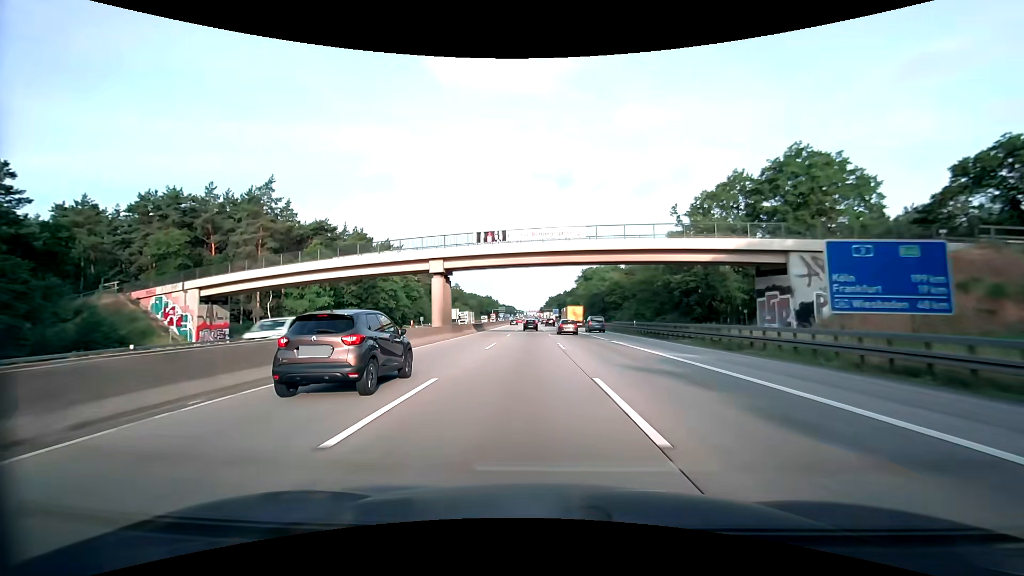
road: motorway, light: Day
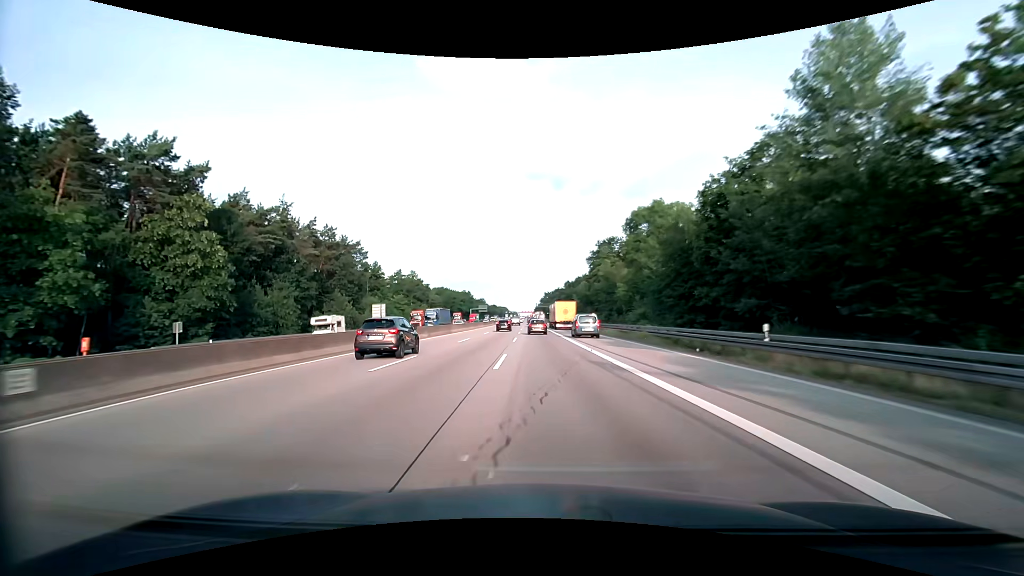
(+0.7, +81.6) m; +1°
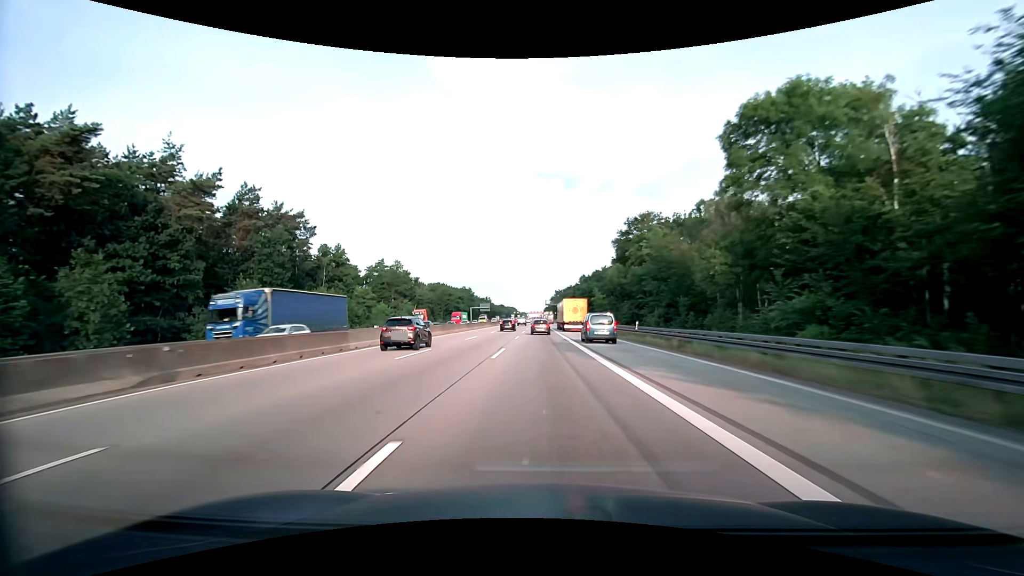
(-0.3, +32.3) m; -1°
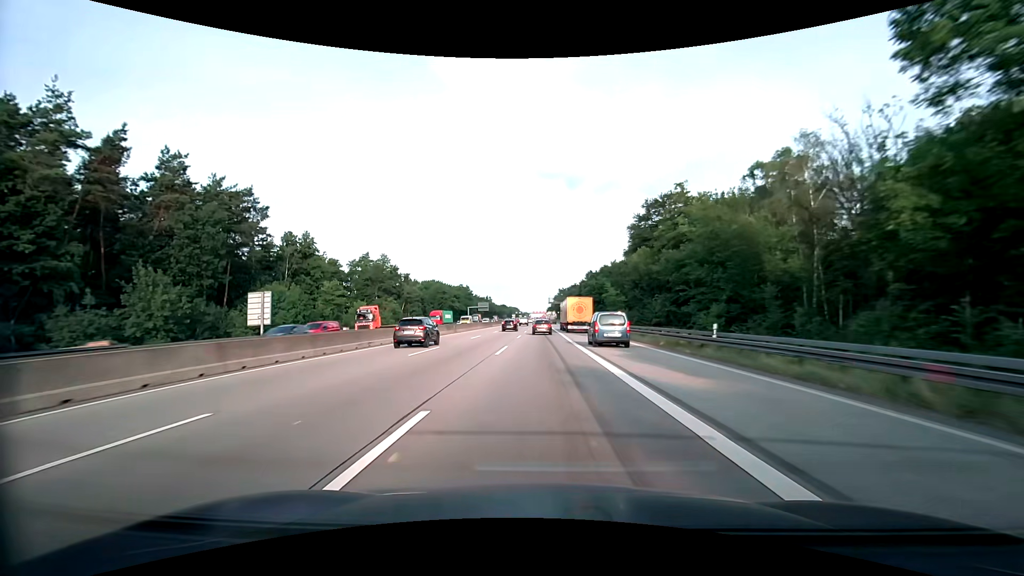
(-0.1, +16.0) m; 0°
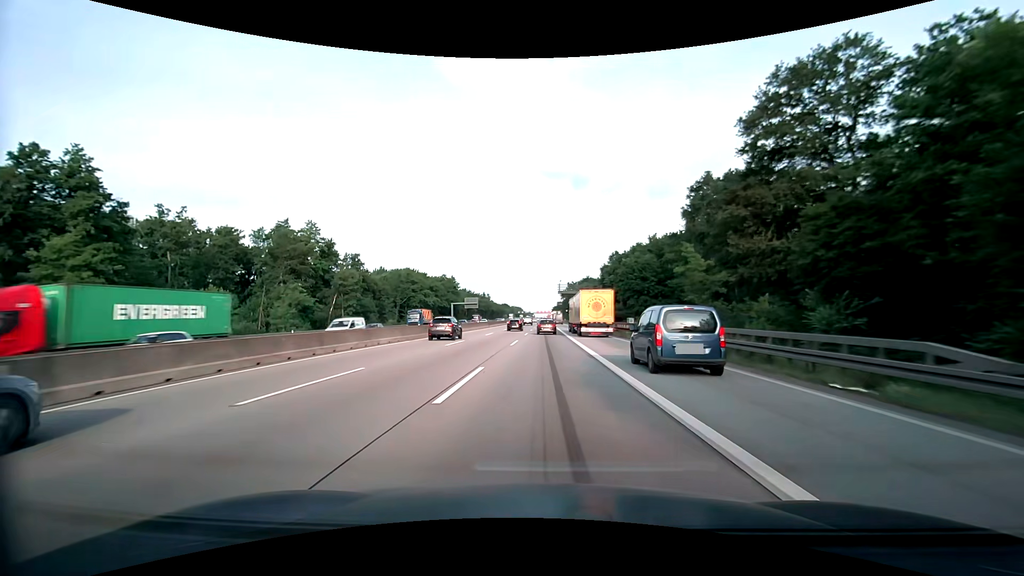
(-0.3, +47.5) m; -1°
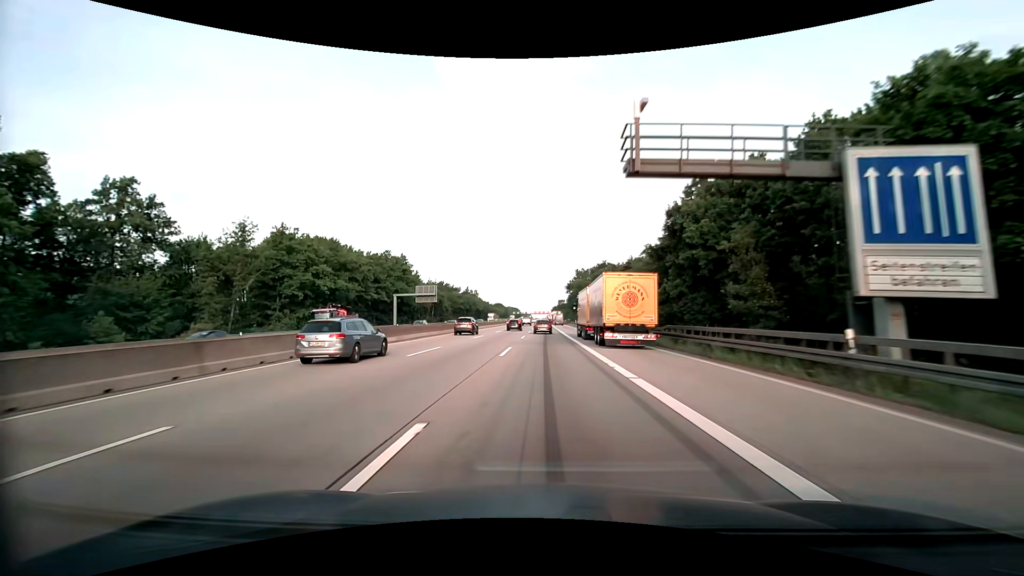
(-0.1, +61.9) m; 0°
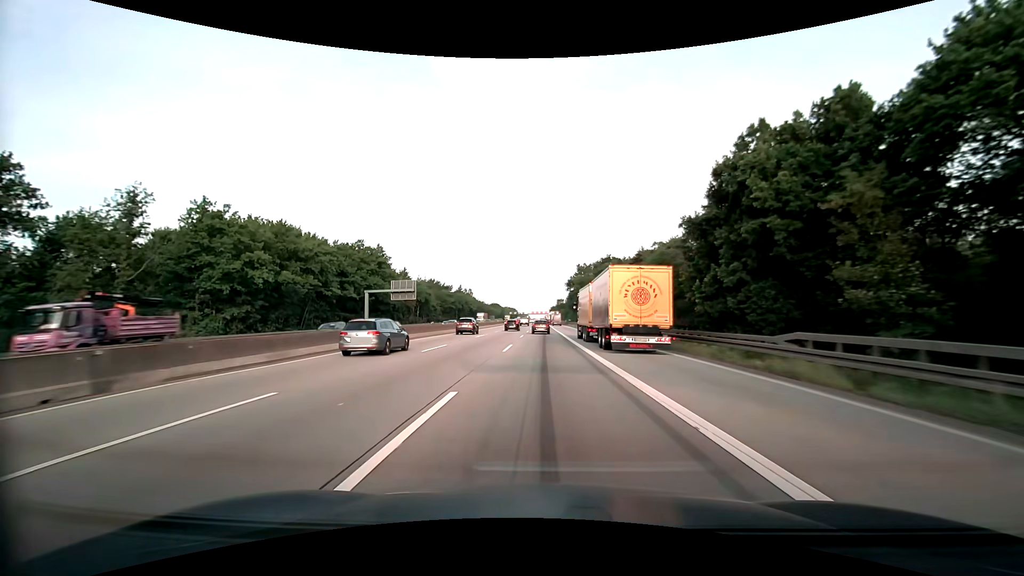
(0.0, +15.2) m; 0°
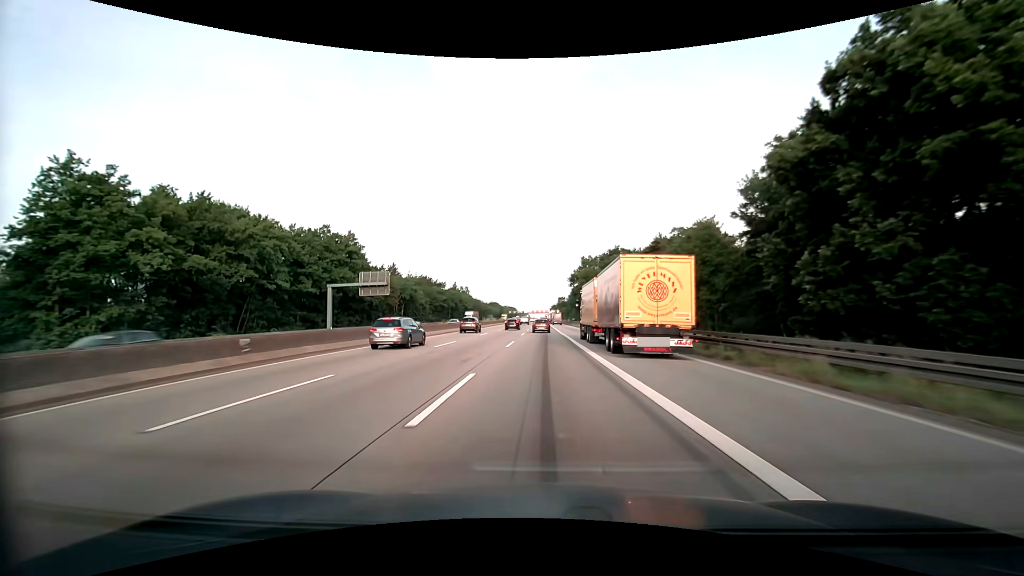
(0.0, +15.1) m; 0°
(0, +10) (0, +20) (0, +30) (0, +40) (0, +50) (0, +60) (0, +70) (0, +80) (0, +90) (0, +100) m
